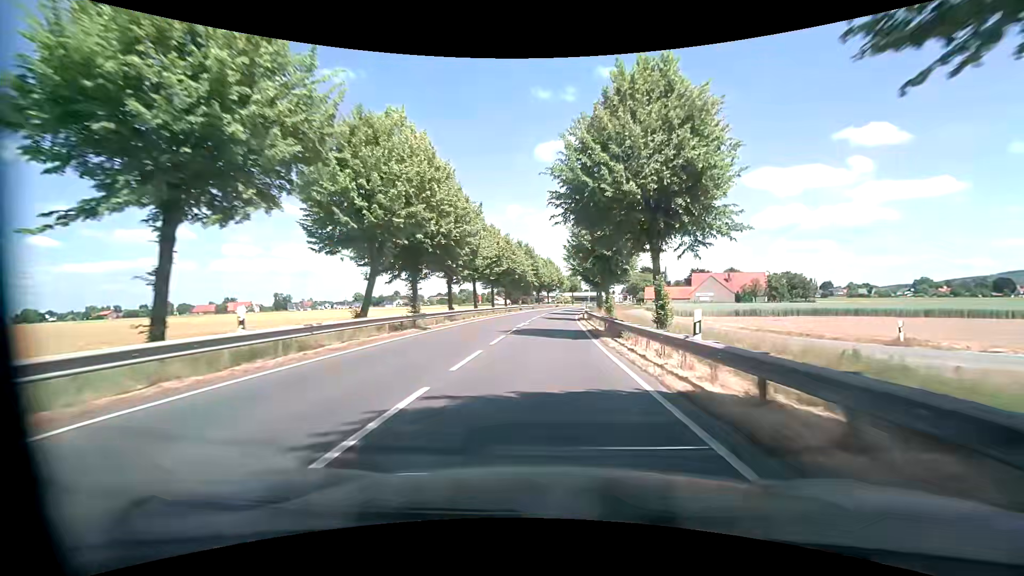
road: primary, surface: asphalt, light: Day
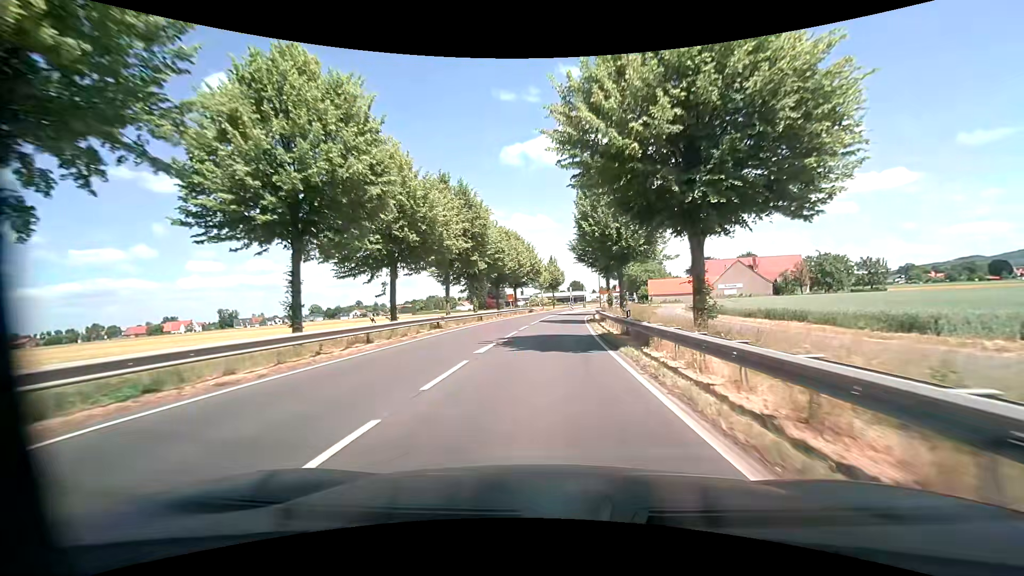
(+1.4, +43.5) m; +4°
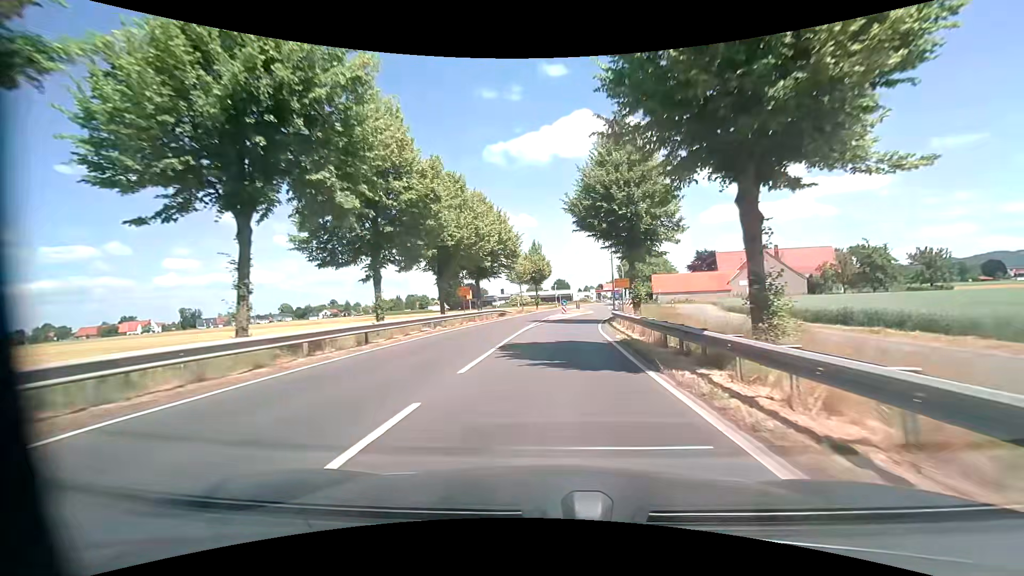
(+0.2, +22.9) m; +1°
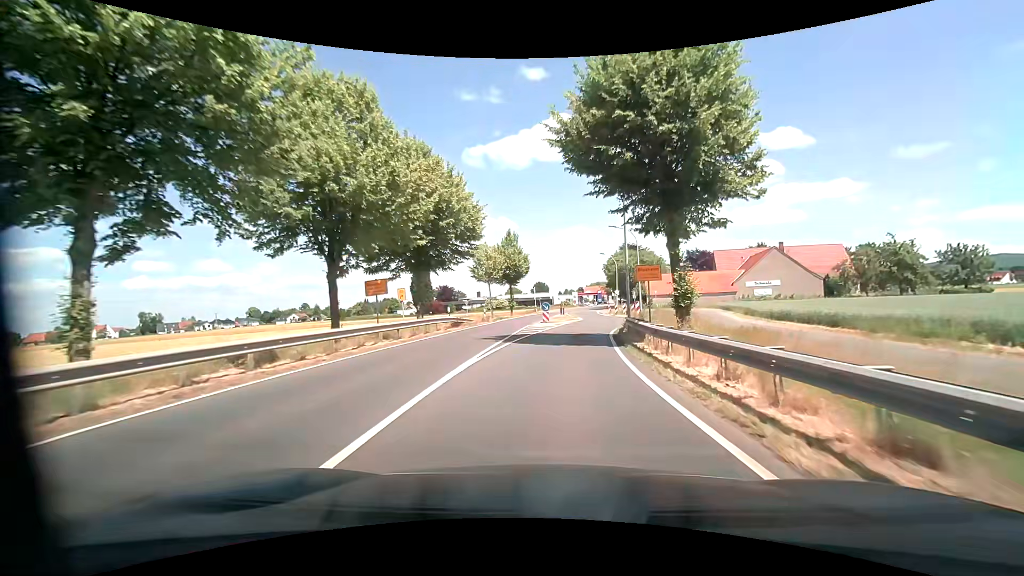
(+0.4, +13.9) m; +3°
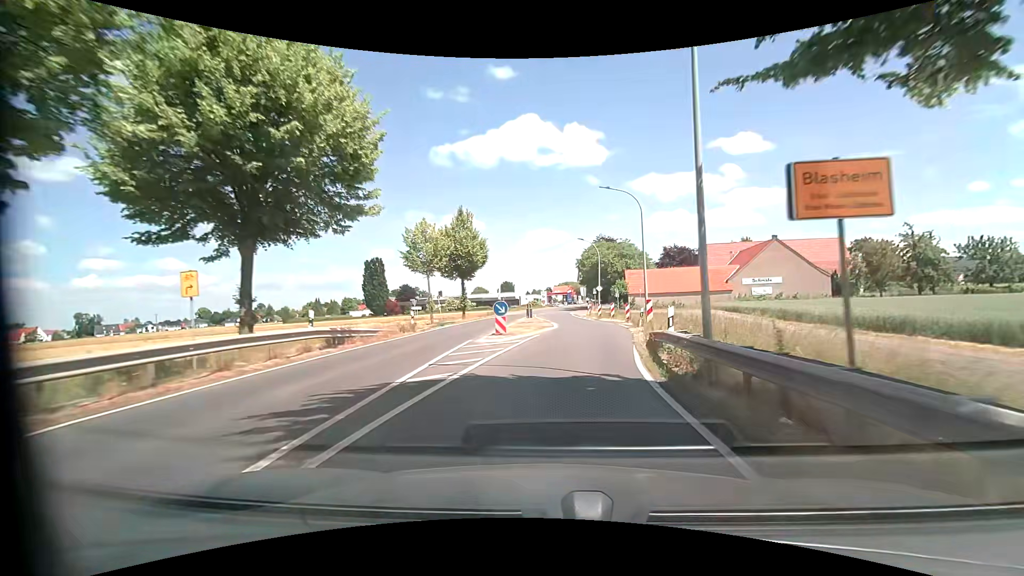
(+0.5, +13.7) m; +4°
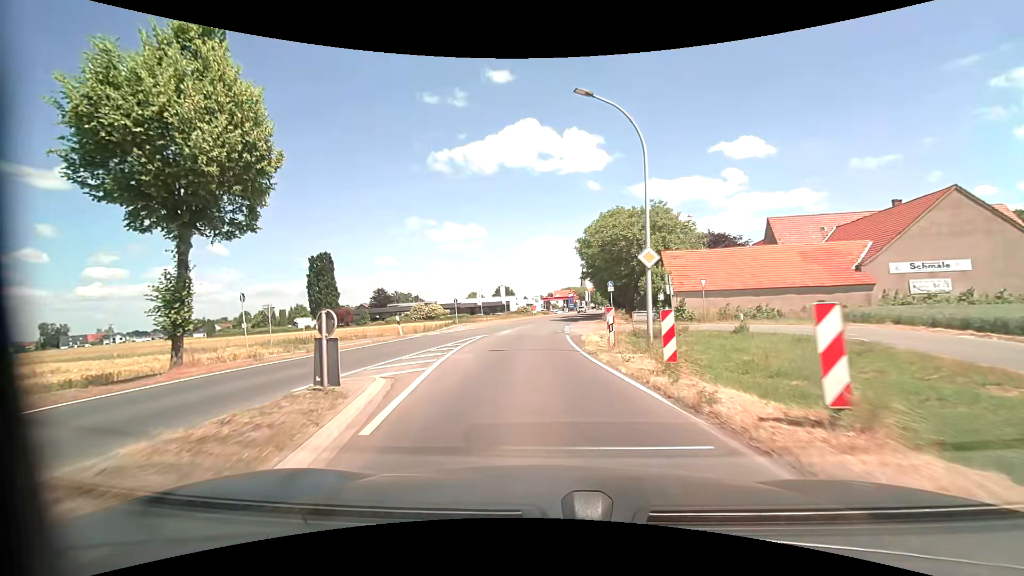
(+2.3, +32.5) m; +1°
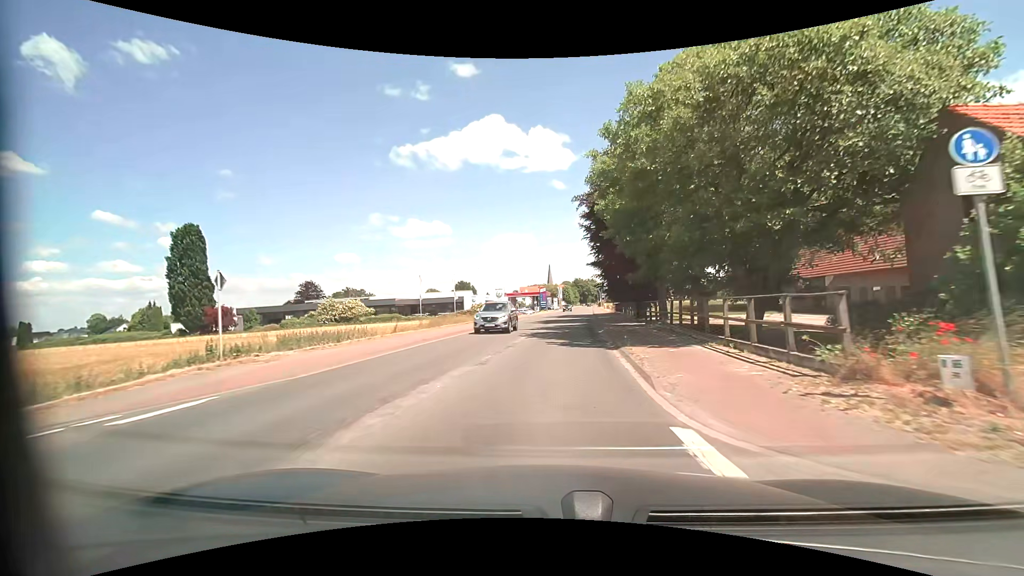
(-0.7, +33.0) m; +3°
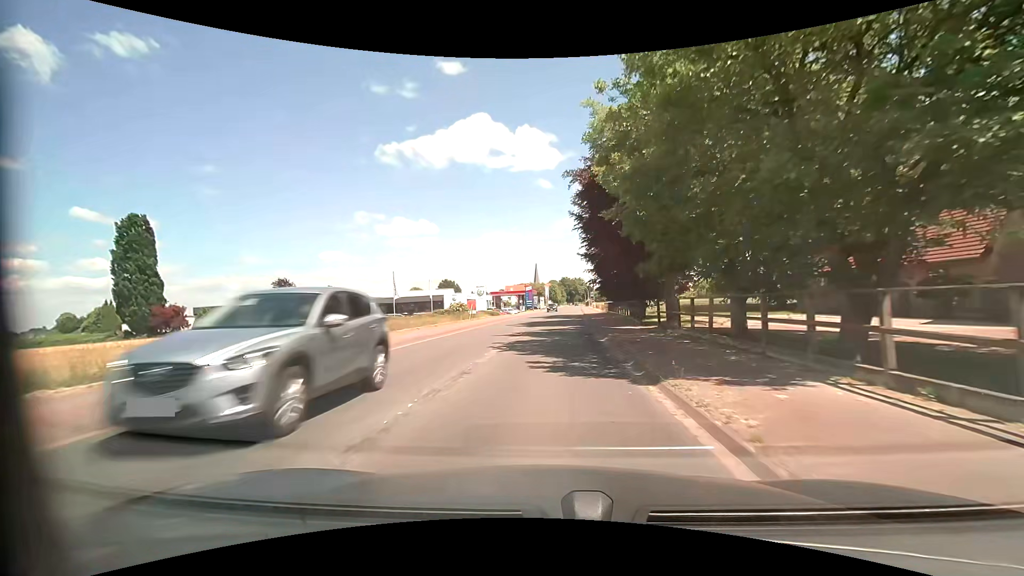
(+0.1, +6.9) m; +2°
(0, +10) (0, +20) (+1, +30) (+1, +40) (+2, +50) (+3, +60) (+4, +70) (+4, +80) (+5, +90) (+5, +100) m
